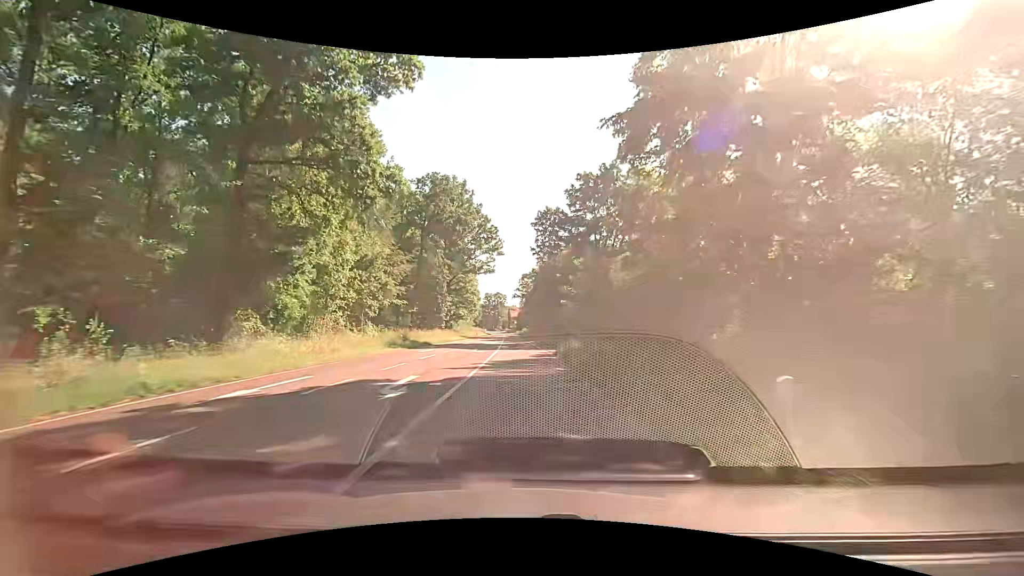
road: secondary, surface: asphalt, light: Day
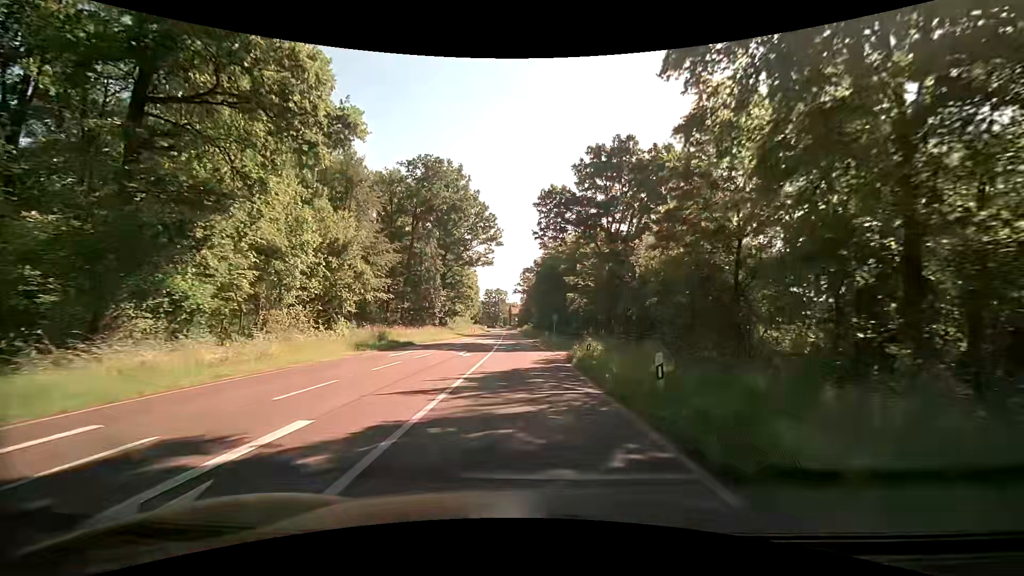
(0.0, +7.2) m; 0°
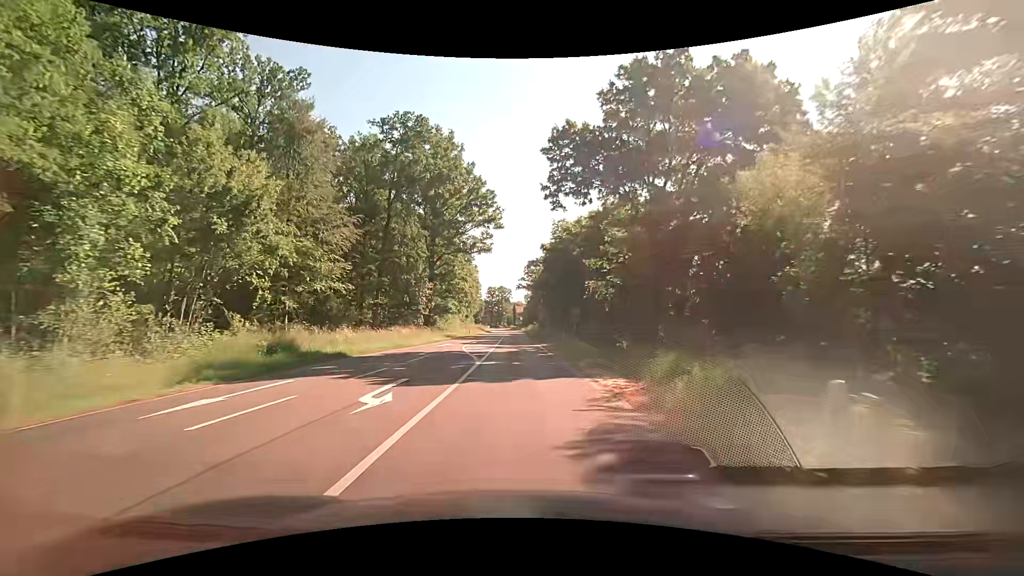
(0.0, +14.6) m; 0°
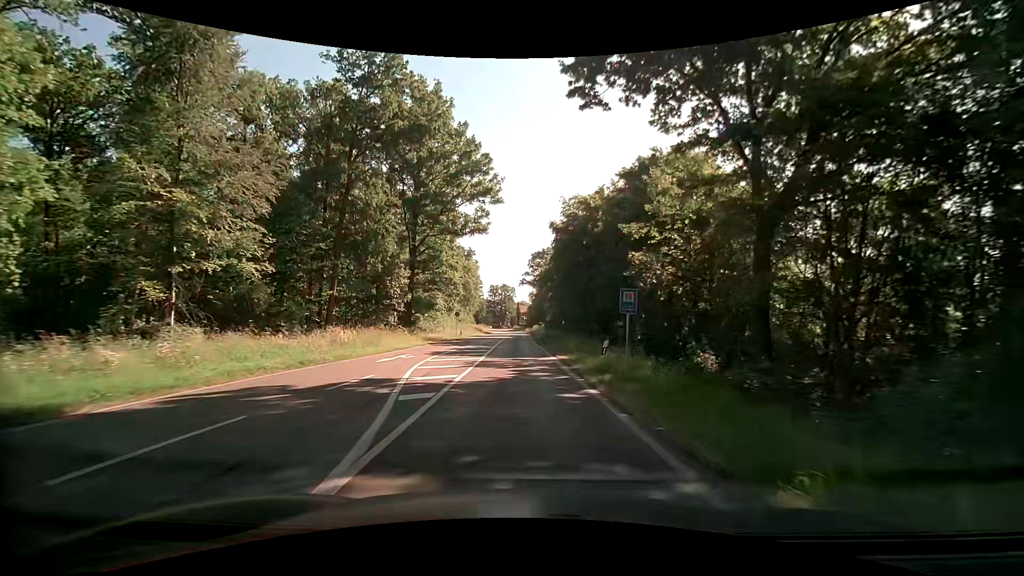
(0.0, +14.3) m; 0°
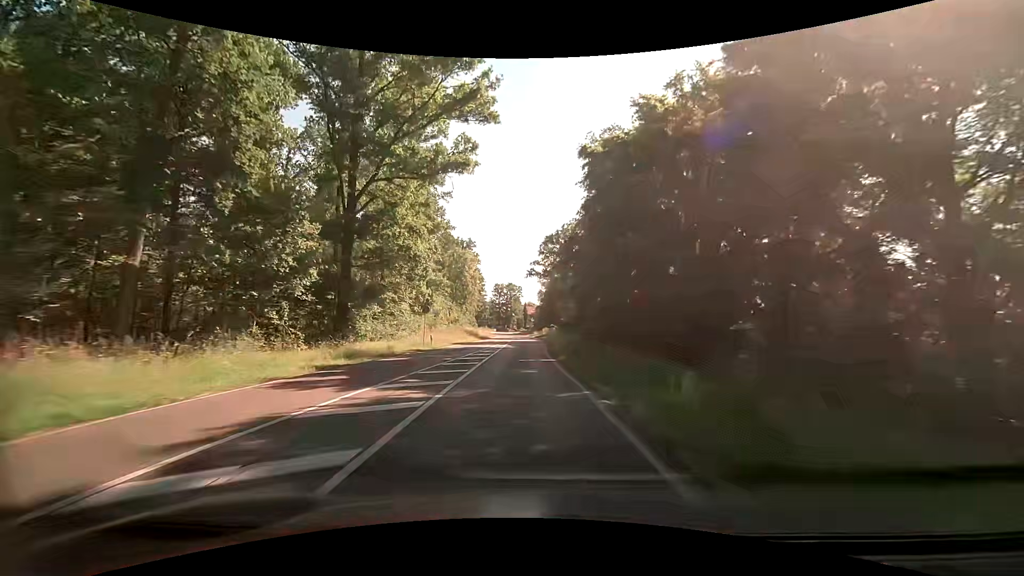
(-0.4, +22.7) m; -2°
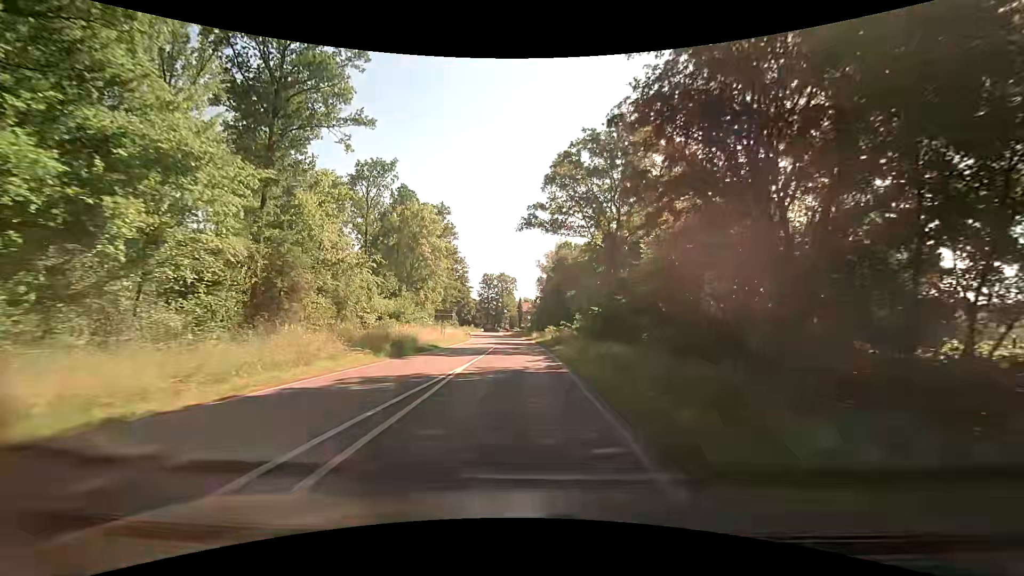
(+0.7, +41.3) m; +2°
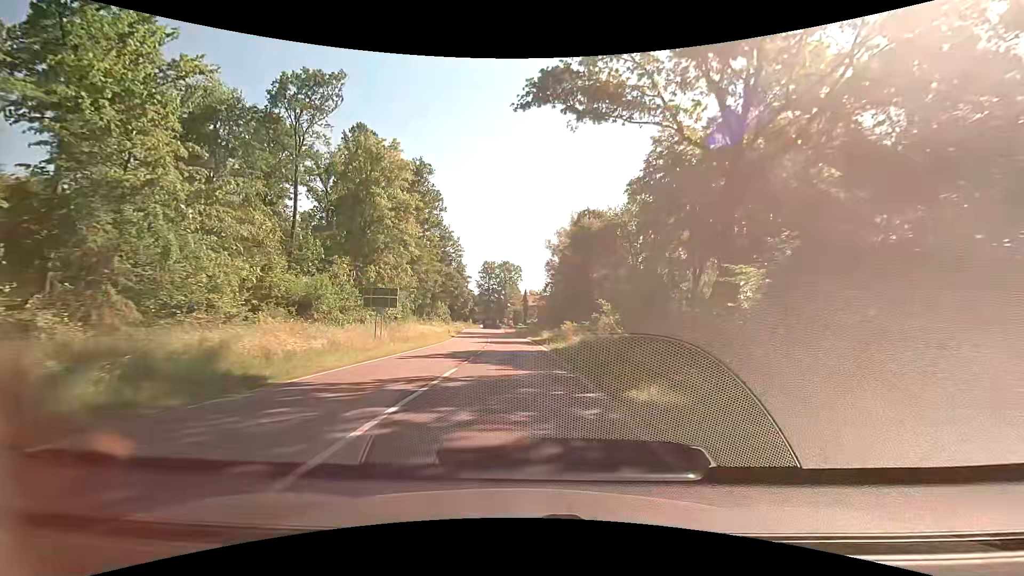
(-0.4, +24.9) m; -1°
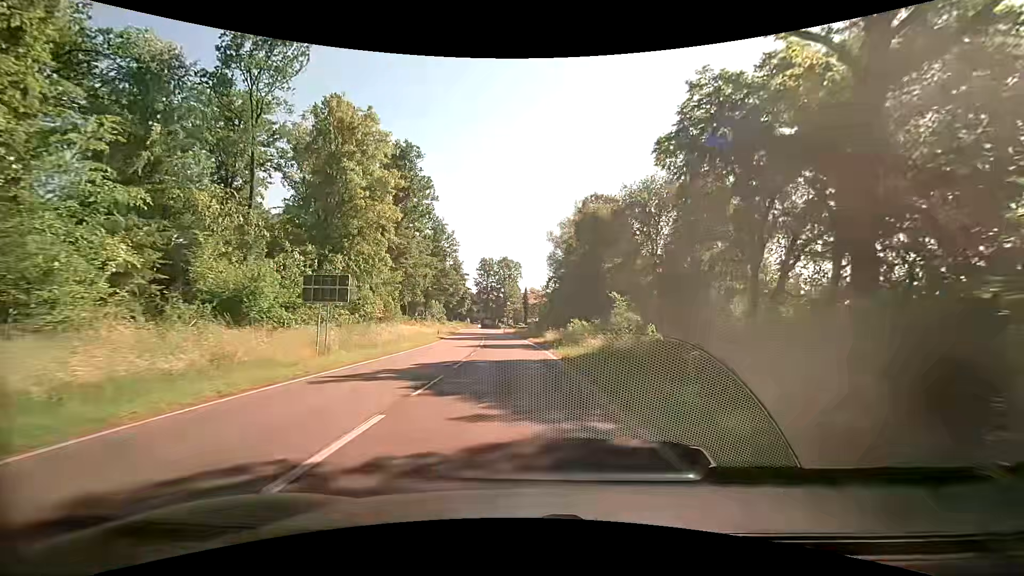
(0.0, +8.0) m; 0°
(0, +10) (0, +20) (-1, +30) (-2, +40) (-3, +50) (-3, +60) (-4, +70) (-5, +80) (-6, +90) (-7, +100) m
